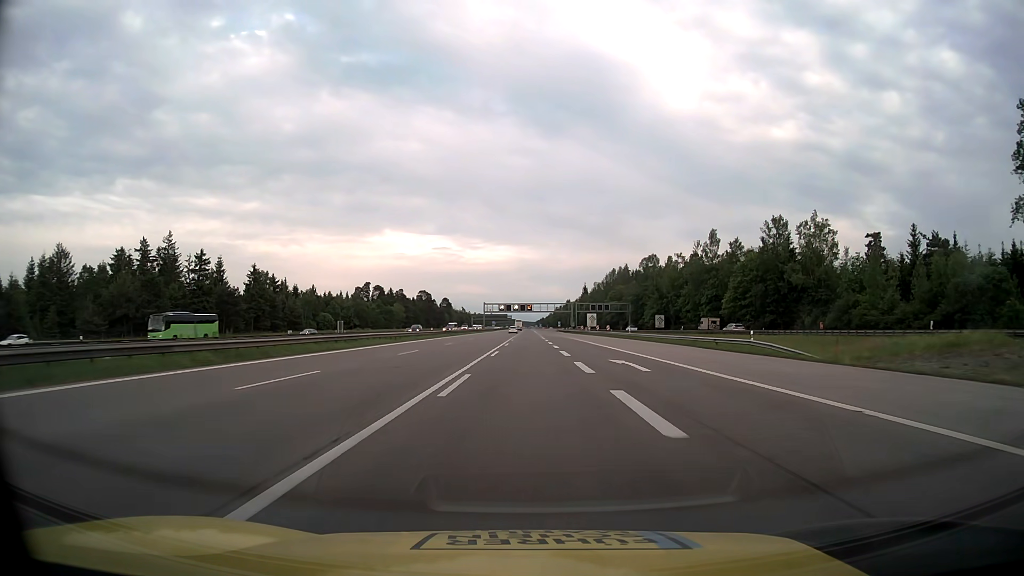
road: motorway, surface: asphalt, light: Day
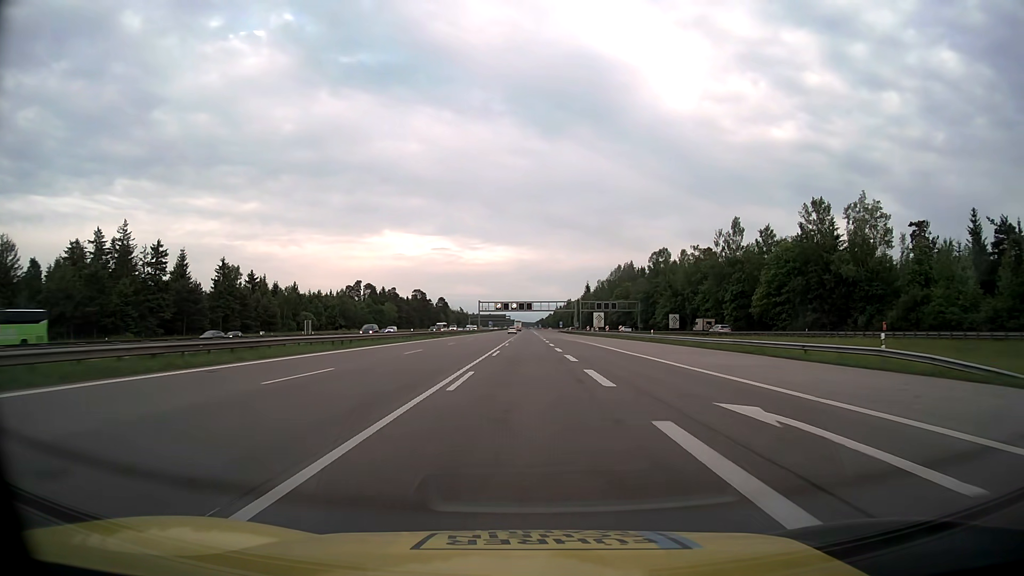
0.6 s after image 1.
(0.0, +16.8) m; 0°
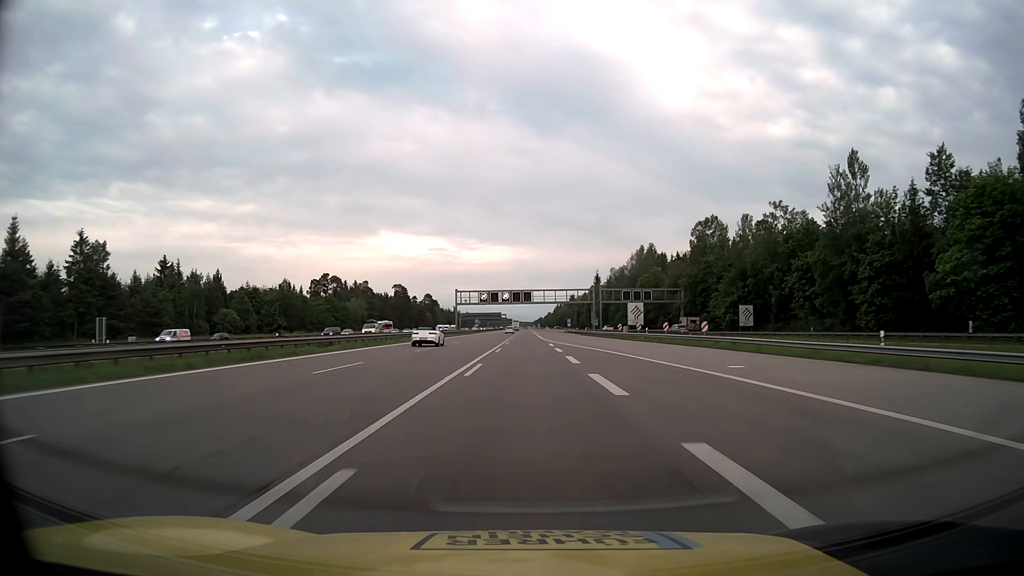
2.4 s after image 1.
(+0.1, +50.3) m; 0°
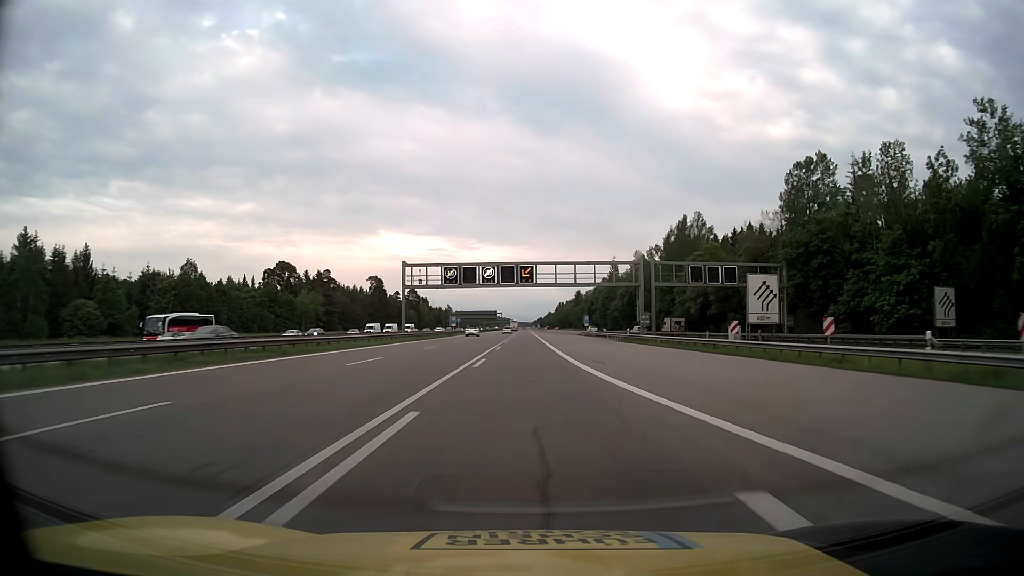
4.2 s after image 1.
(0.0, +50.3) m; 0°
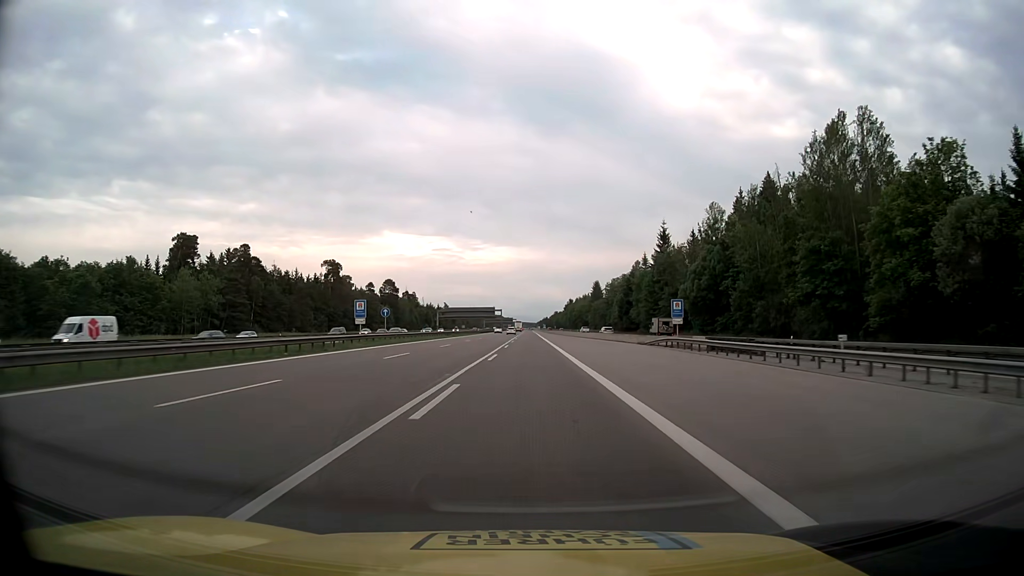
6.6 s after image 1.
(-0.1, +67.1) m; 0°
(0, +10) (0, +20) (0, +30) (0, +40) (0, +50) (0, +60) (0, +70) (0, +80) (0, +90) (0, +100) m
